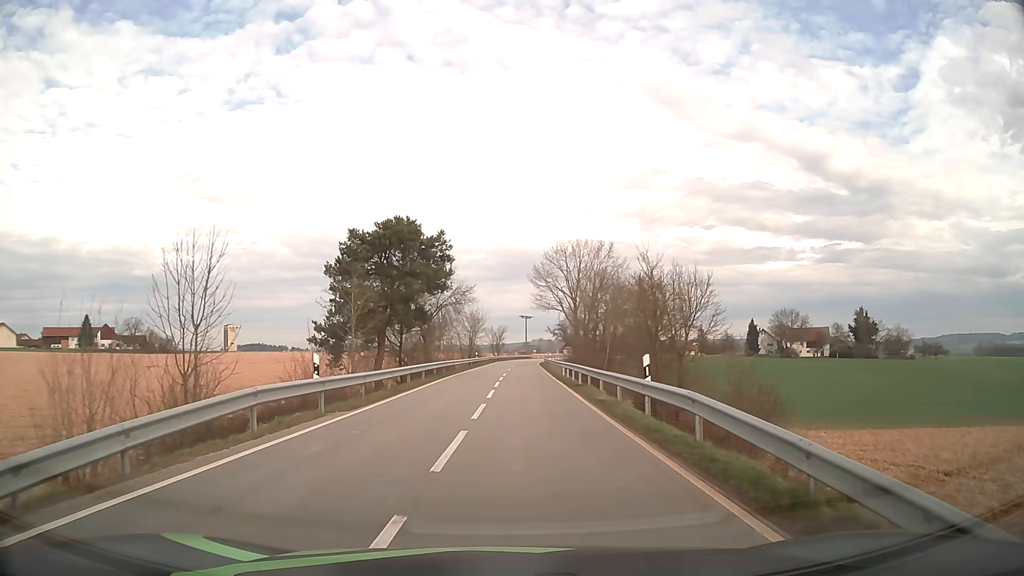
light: Day
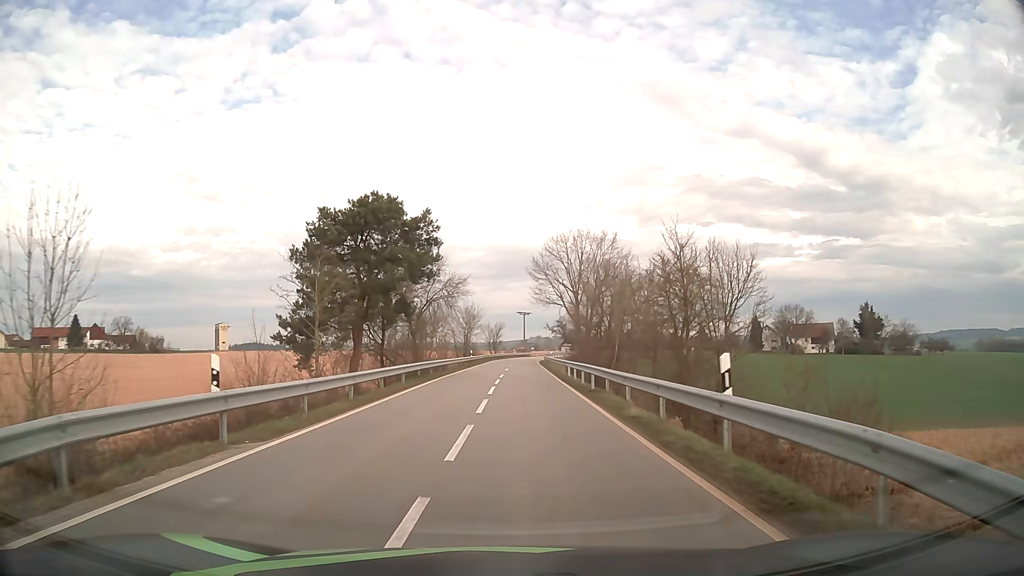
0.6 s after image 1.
(0.0, +5.4) m; +1°
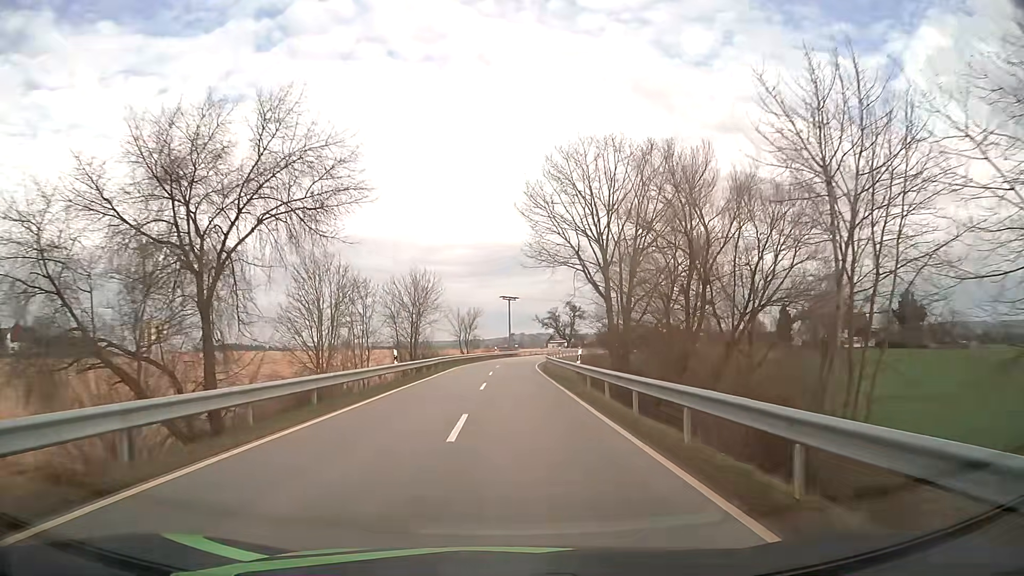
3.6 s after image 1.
(+0.4, +35.5) m; +1°
(0, +10) (0, +20) (0, +30) (0, +40) (0, +50) (+1, +60) (+2, +70) (+3, +80) (+5, +90) (+7, +99) m
